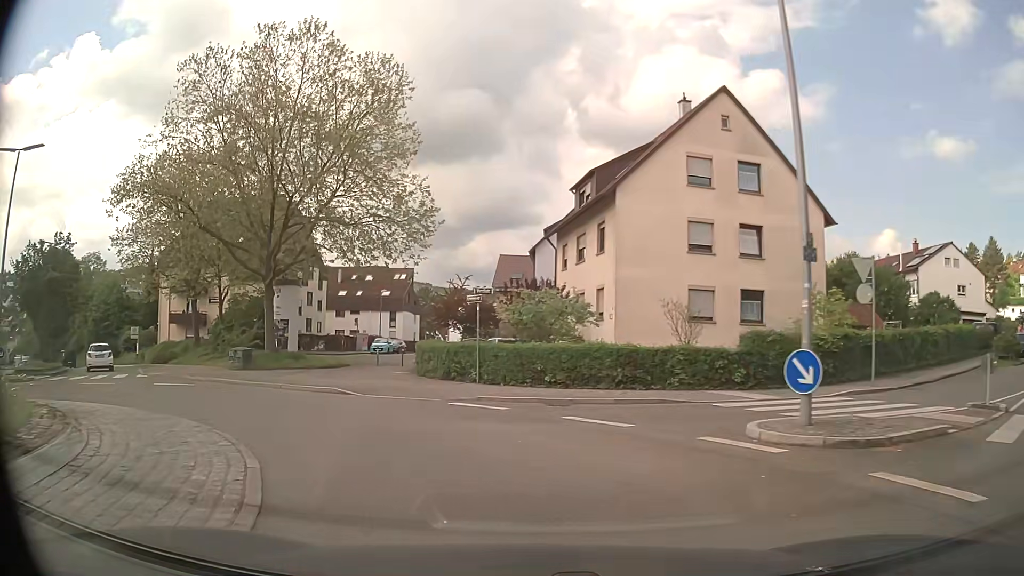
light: Day
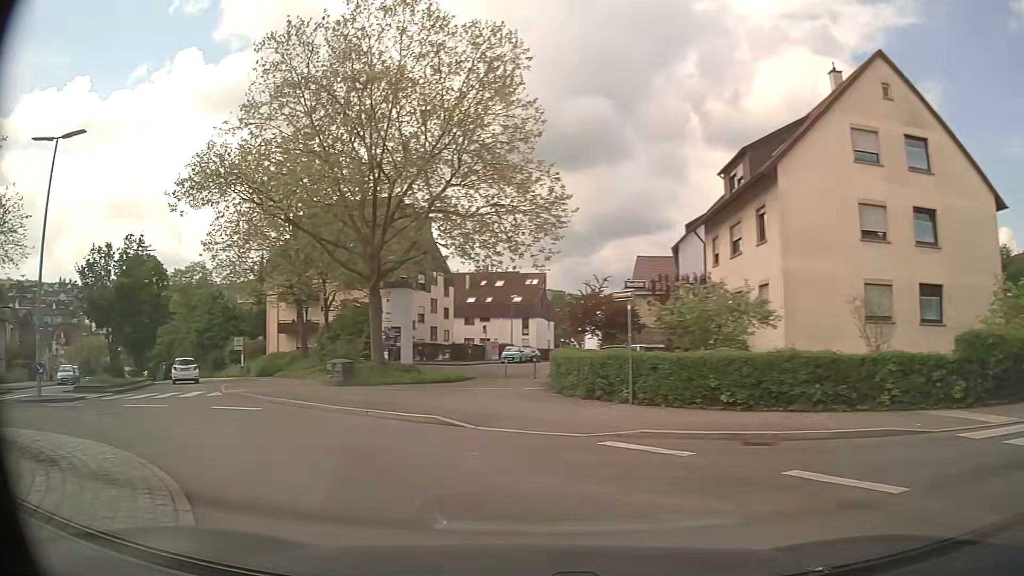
(-0.4, +4.4) m; -9°
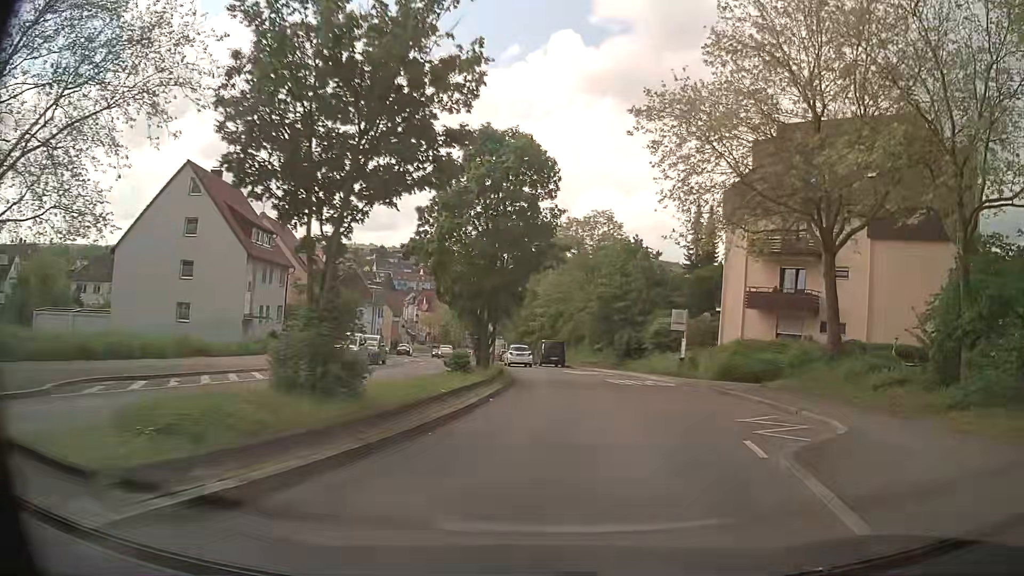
(-12.1, +20.4) m; -37°
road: secondary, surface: asphalt
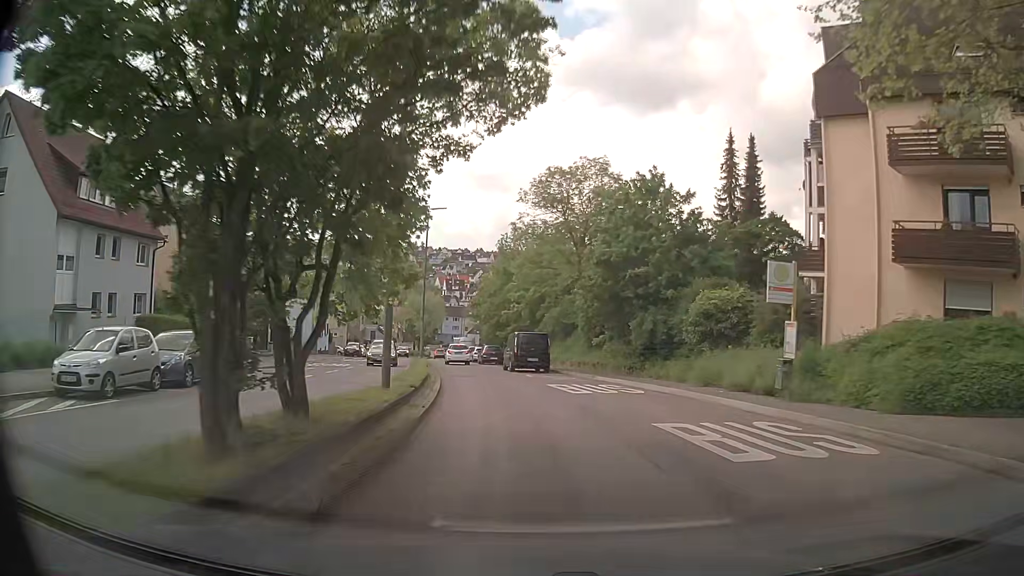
(+1.1, +17.7) m; +2°
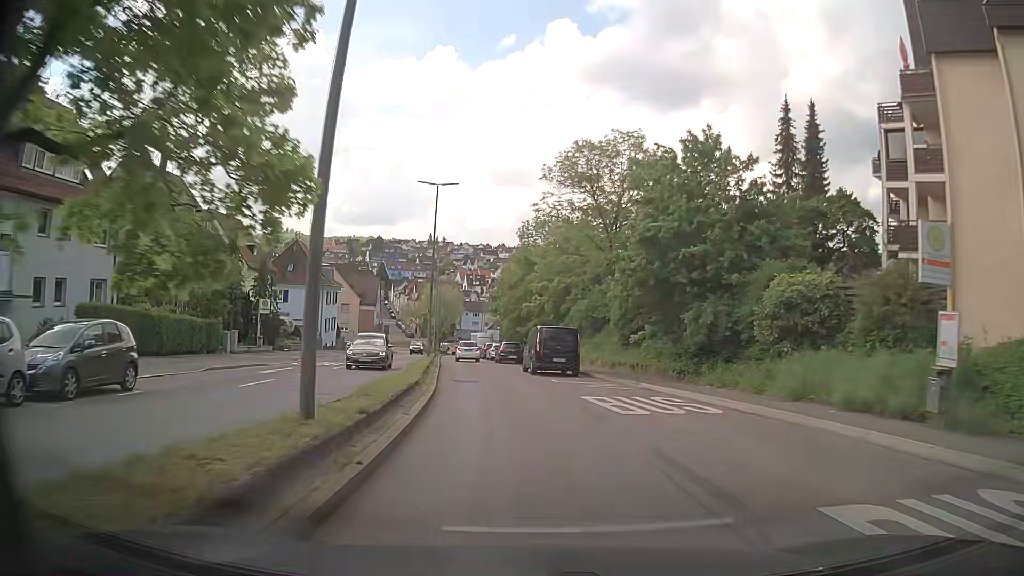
(0.0, +6.2) m; -1°
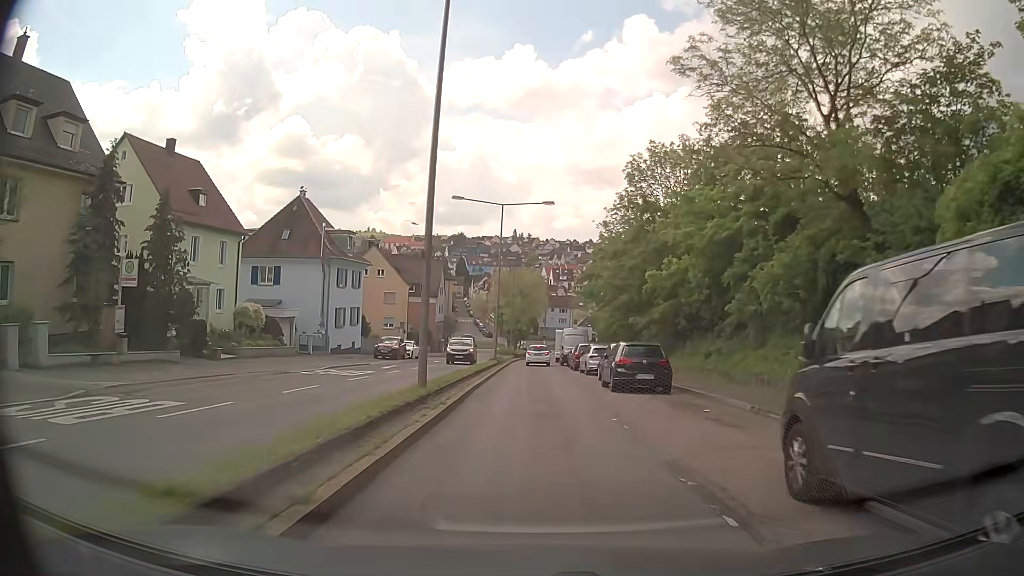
(-2.0, +24.8) m; -9°
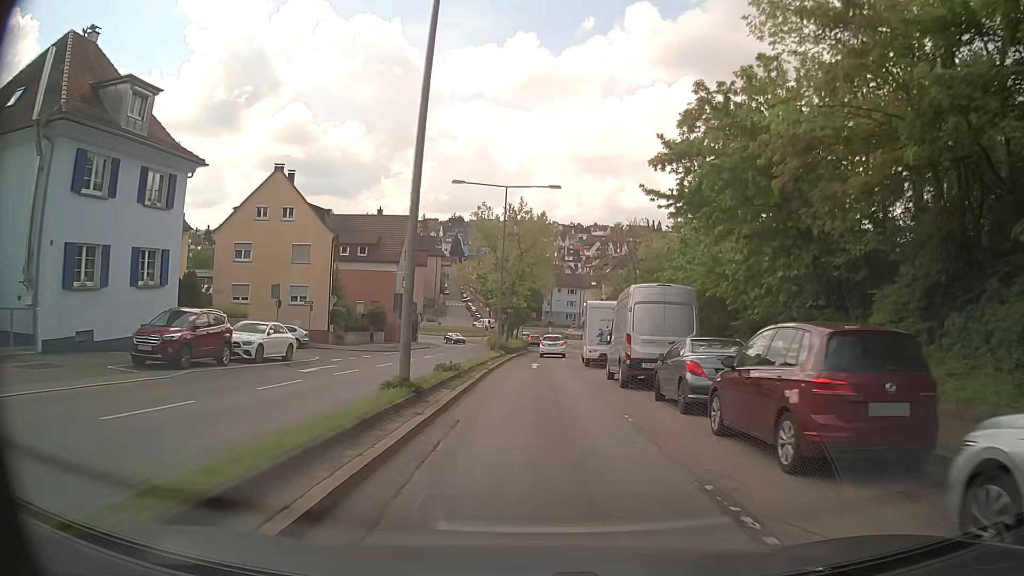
(+0.2, +31.9) m; +1°
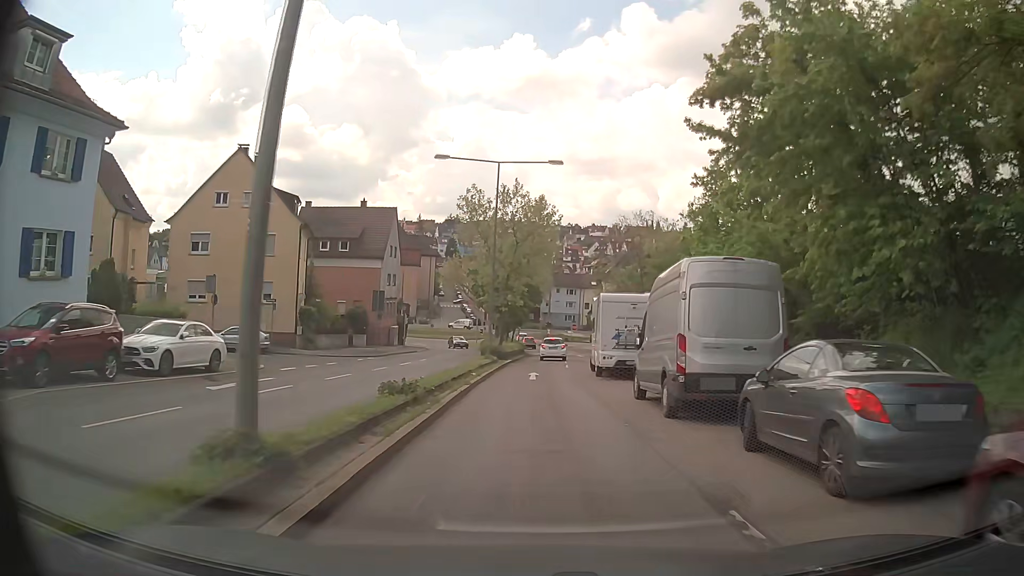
(0.0, +6.4) m; 0°
(0, +10) (0, +20) (0, +30) (+1, +40) (+1, +50) (+2, +60) (+1, +70) (+1, +80) (0, +90) (-1, +100) m
